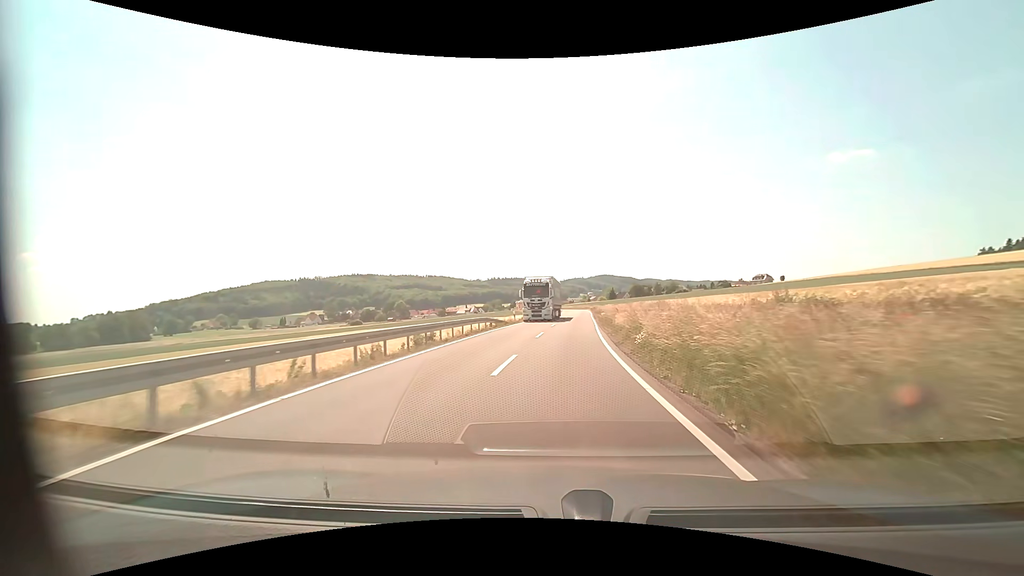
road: secondary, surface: asphalt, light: Day
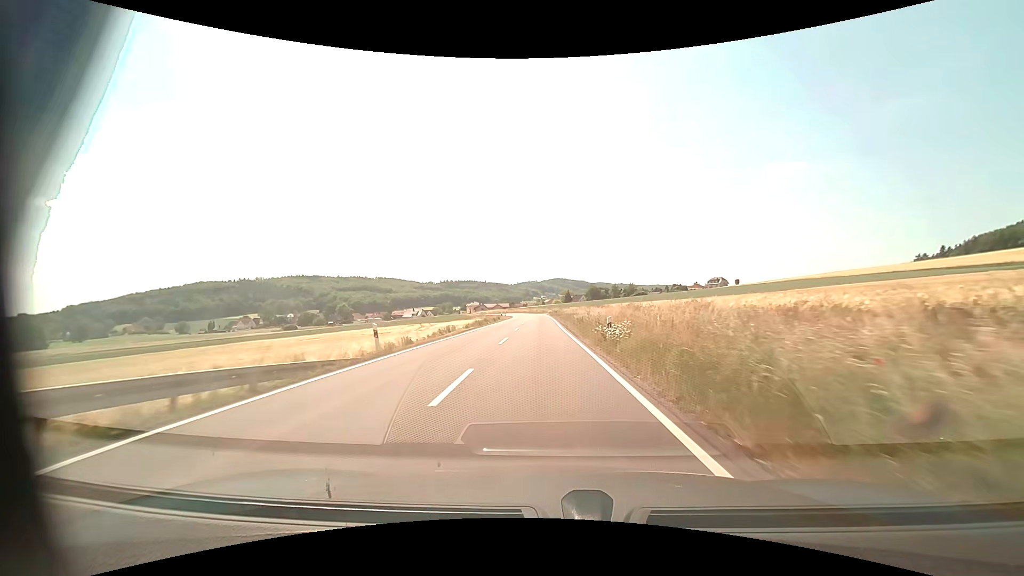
(+1.2, +26.7) m; +6°
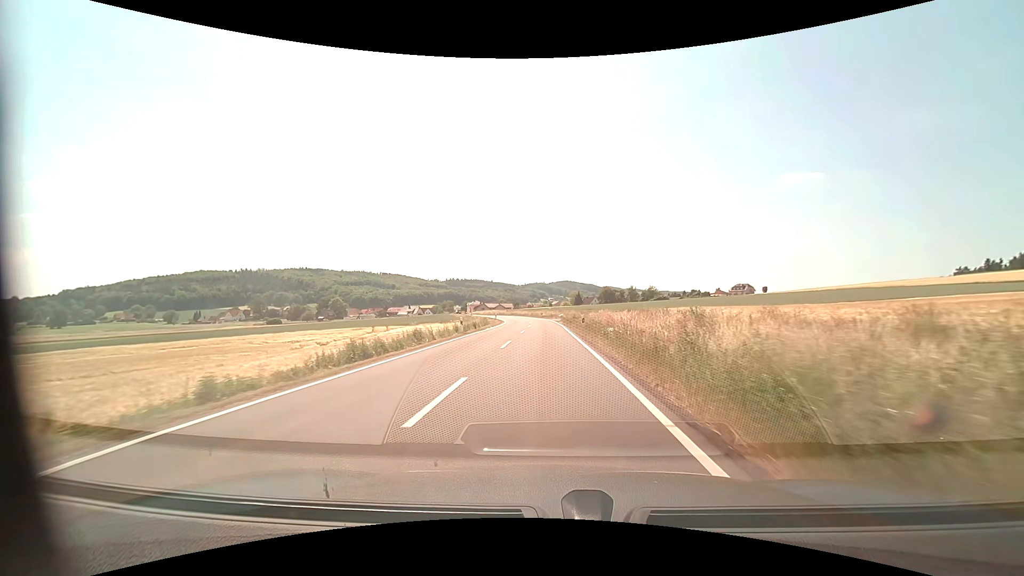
(-0.7, +37.3) m; -1°
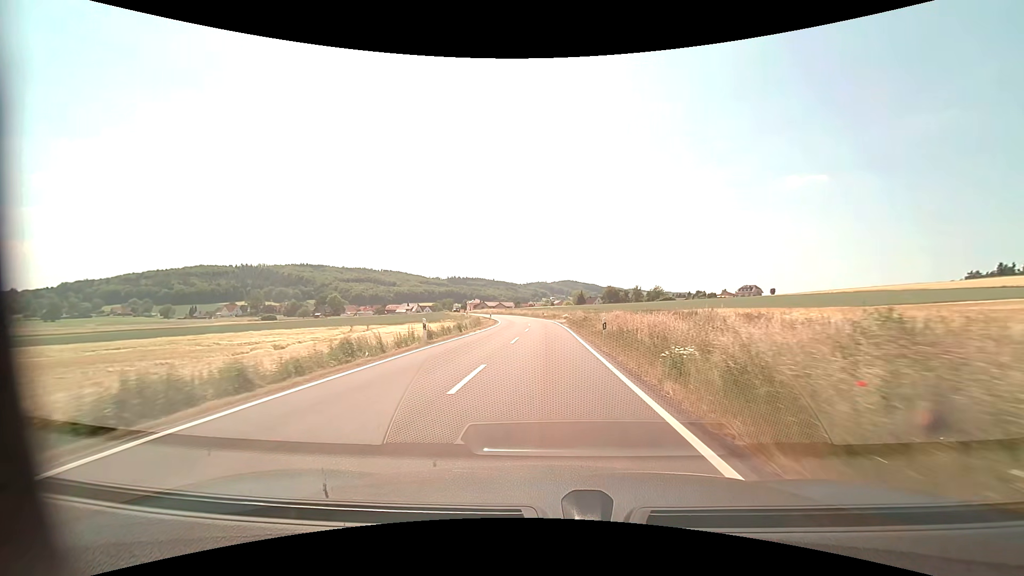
(0.0, +9.9) m; 0°
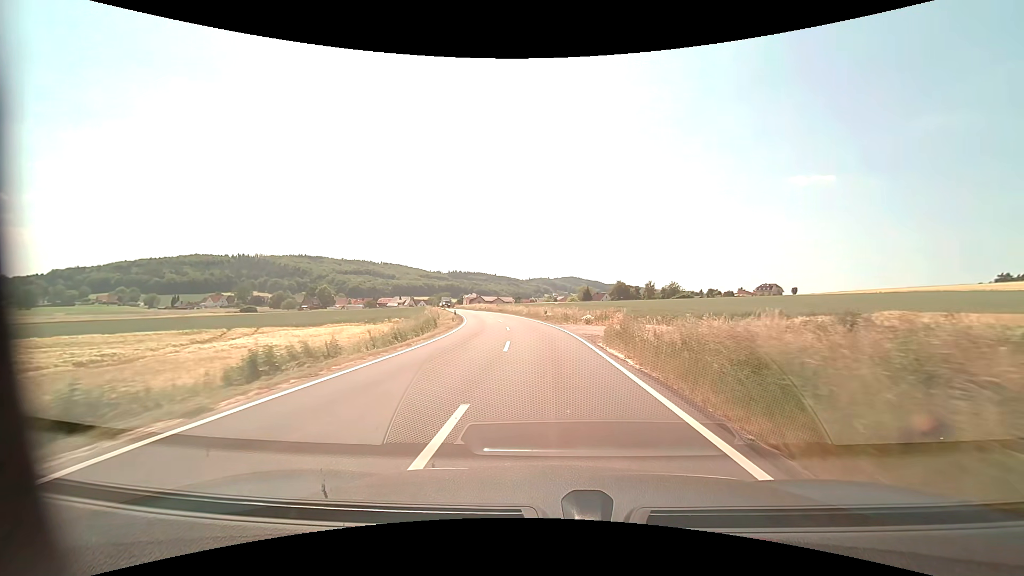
(-0.1, +29.1) m; 0°
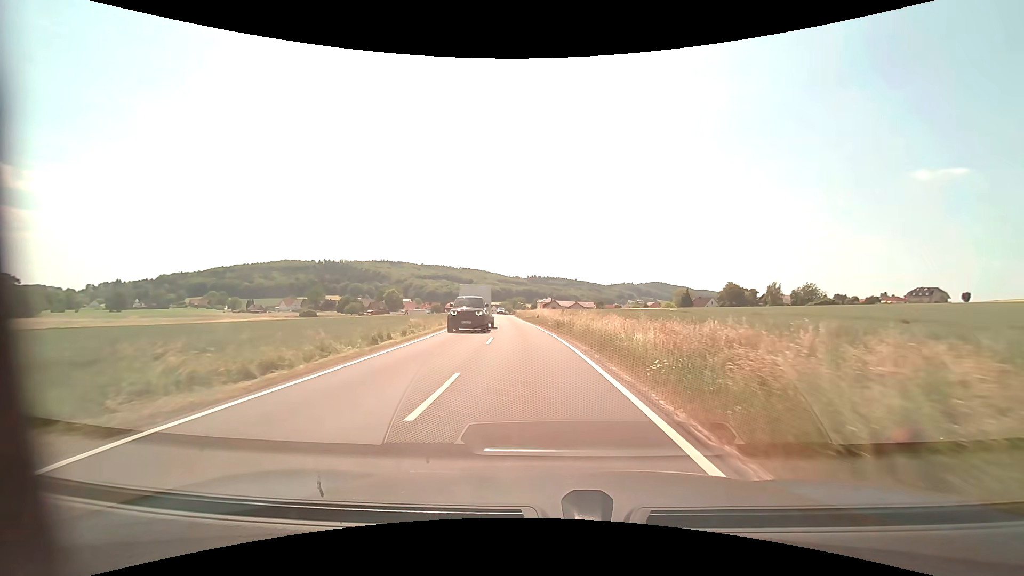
(-2.4, +44.4) m; -9°
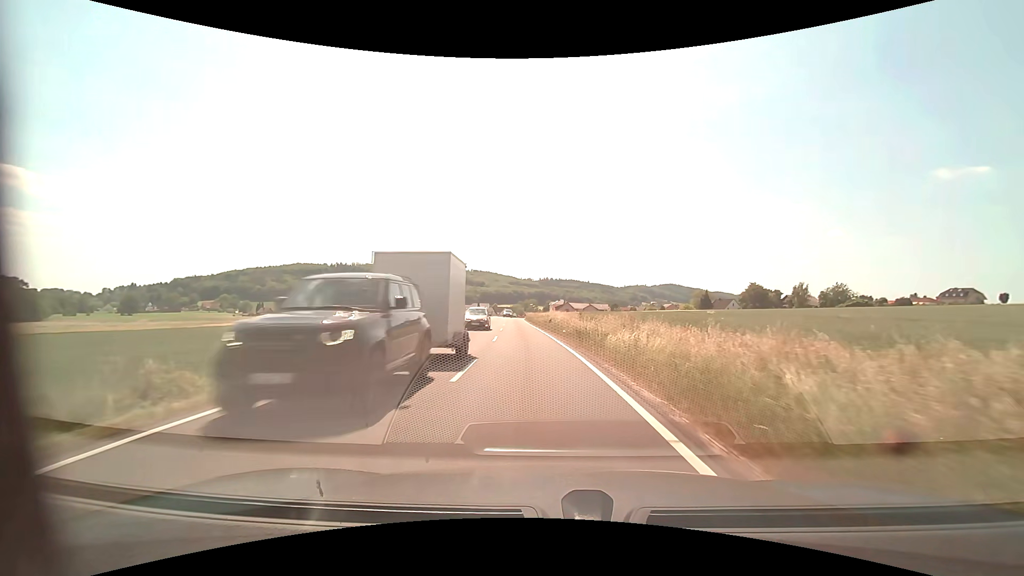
(-0.1, +8.7) m; -1°
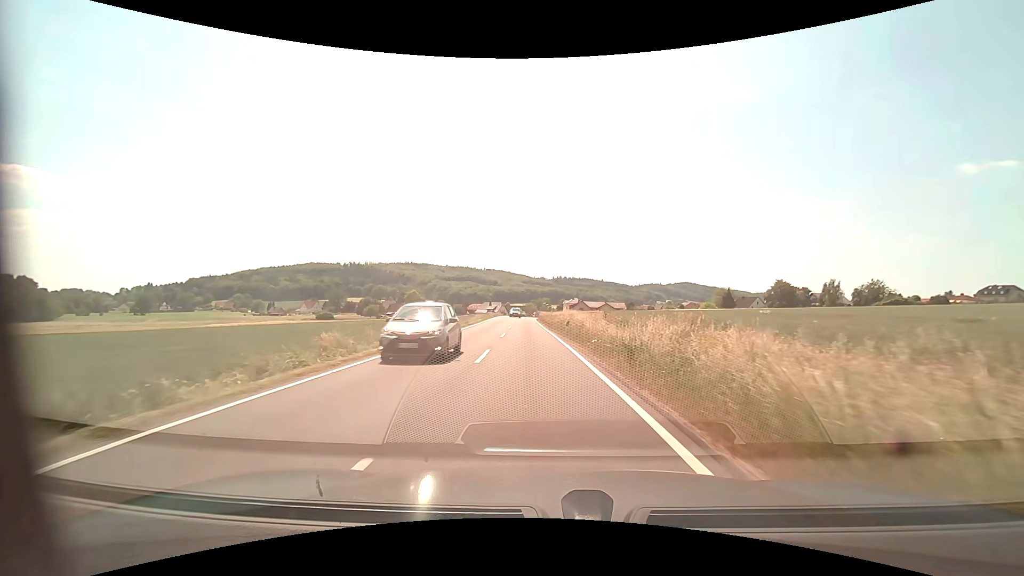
(-0.1, +8.8) m; -1°
(0, +10) (-1, +20) (-1, +30) (-1, +40) (-2, +50) (-2, +60) (-3, +70) (-3, +80) (-3, +90) (-3, +100) m
